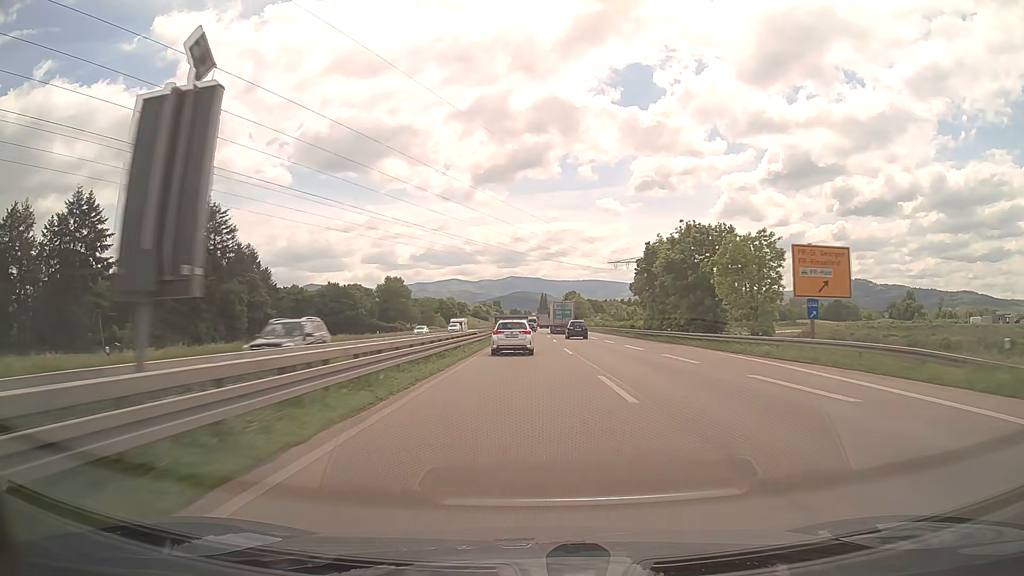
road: trunk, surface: asphalt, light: Day
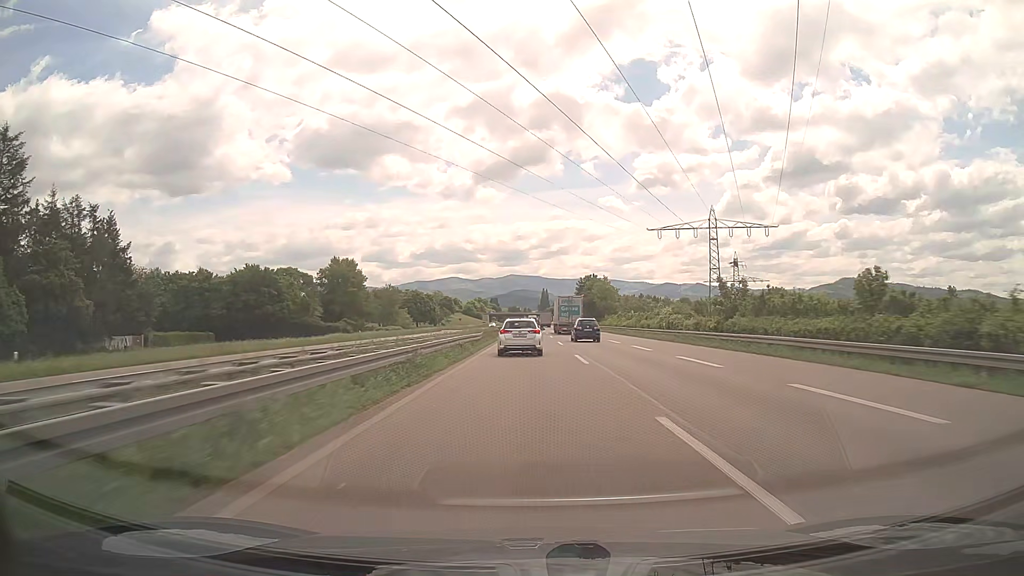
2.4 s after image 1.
(0.0, +62.6) m; 0°
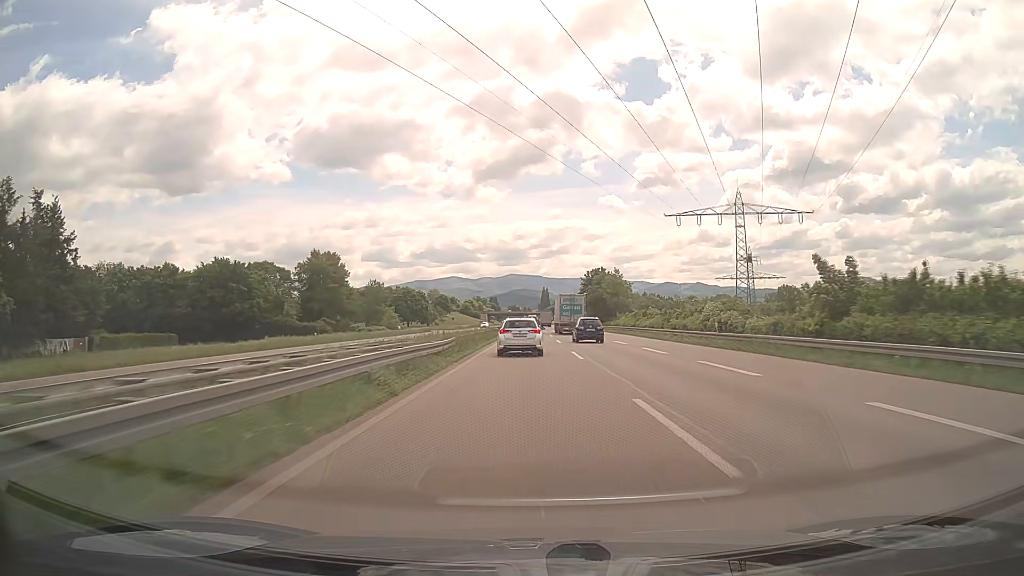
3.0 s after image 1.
(0.0, +15.7) m; 0°
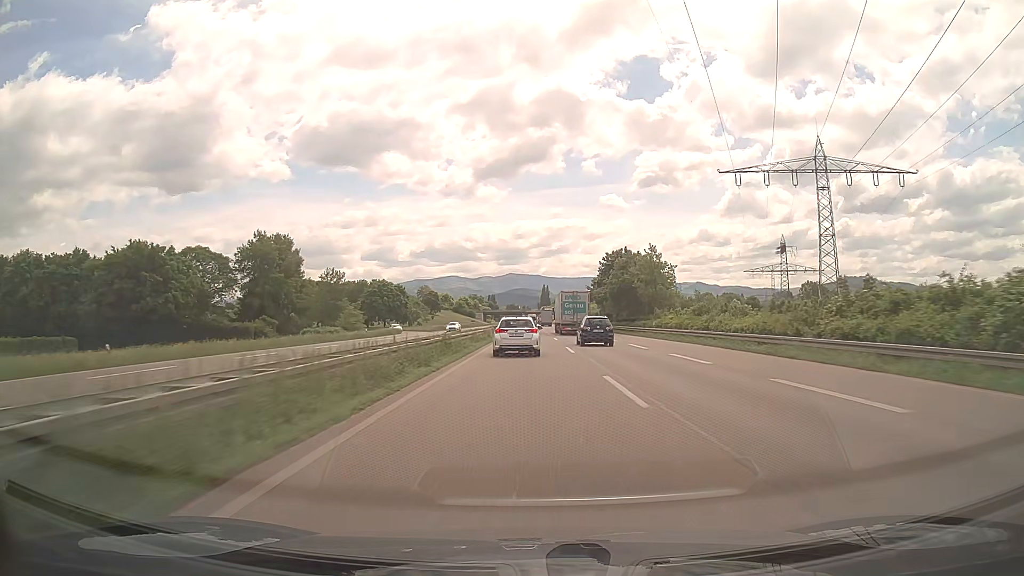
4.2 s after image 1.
(0.0, +31.4) m; 0°
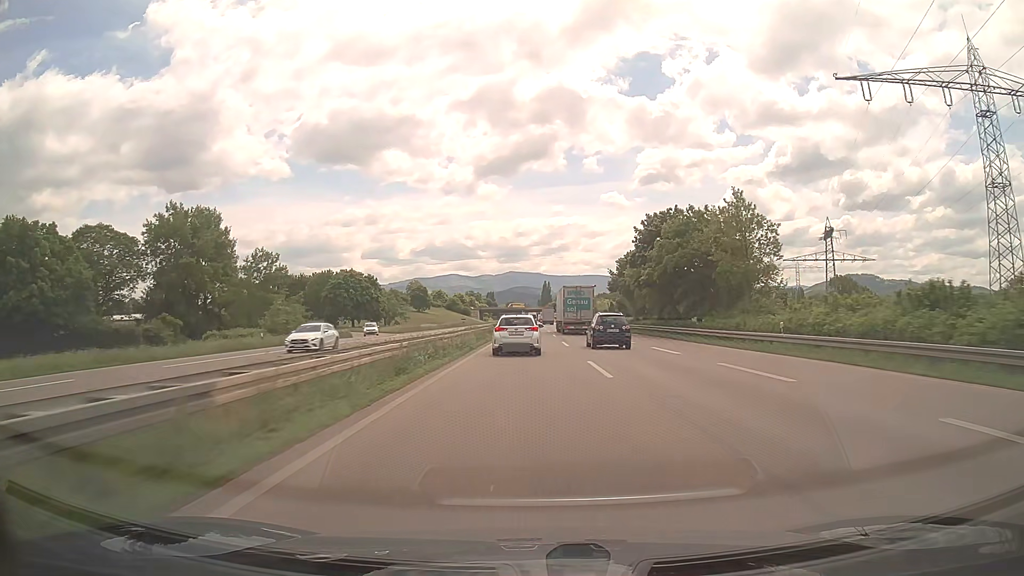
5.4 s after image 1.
(0.0, +31.0) m; 0°
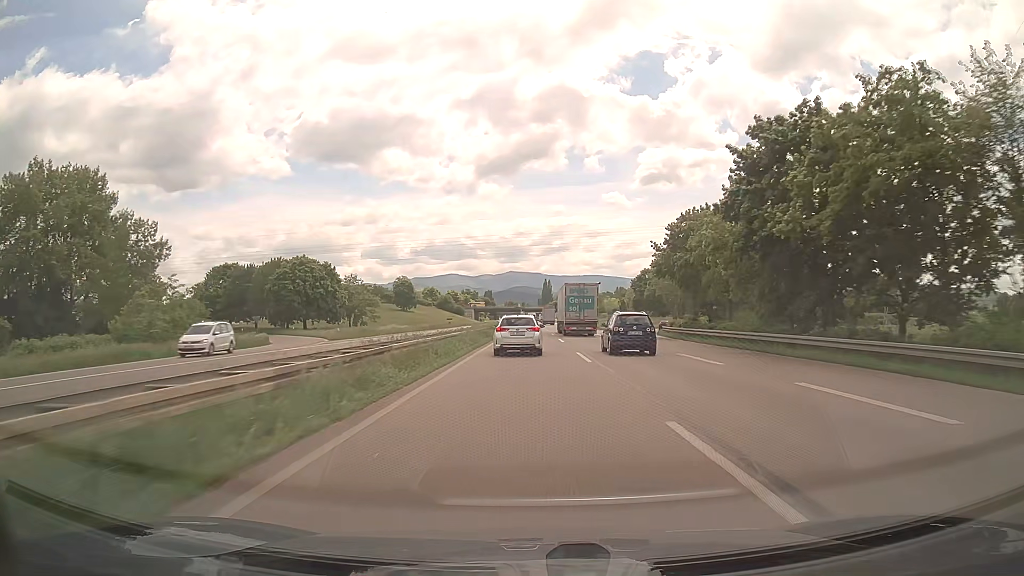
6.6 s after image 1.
(0.0, +30.1) m; 0°
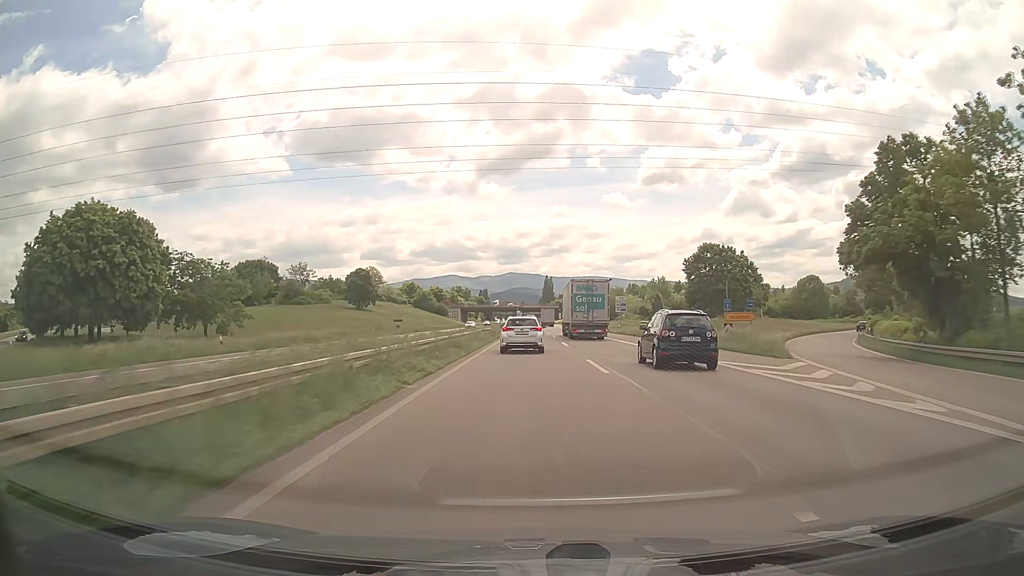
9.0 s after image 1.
(0.0, +58.0) m; 0°
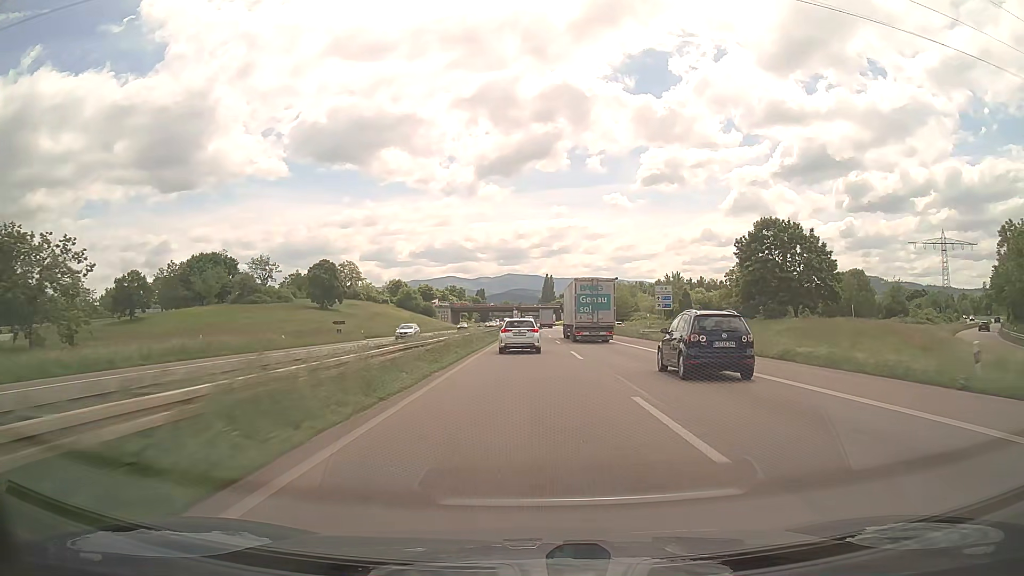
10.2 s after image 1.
(0.0, +28.6) m; 0°
(0, +10) (0, +20) (0, +30) (0, +40) (0, +50) (0, +60) (0, +70) (0, +80) (0, +90) (0, +100) m
